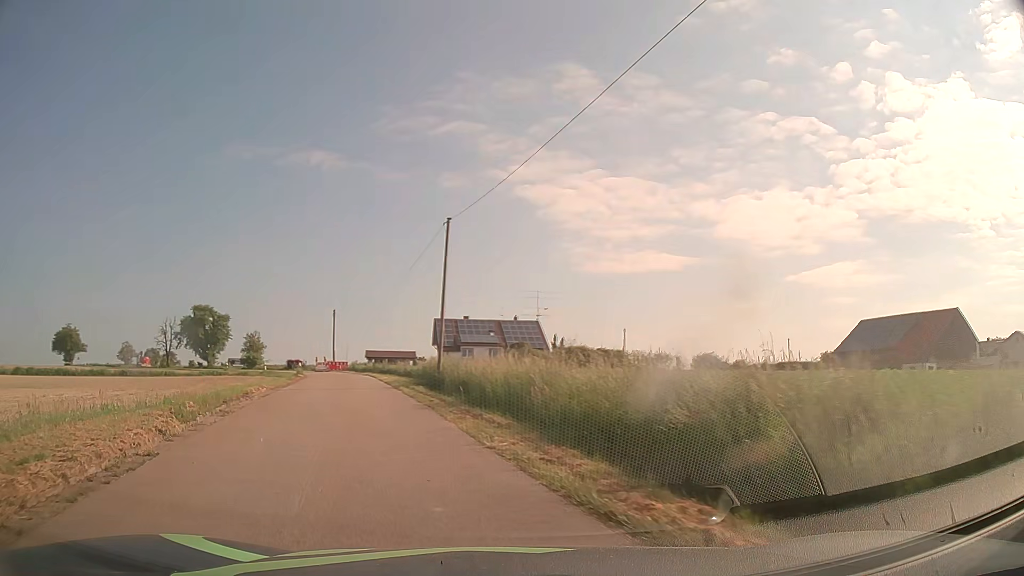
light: Day
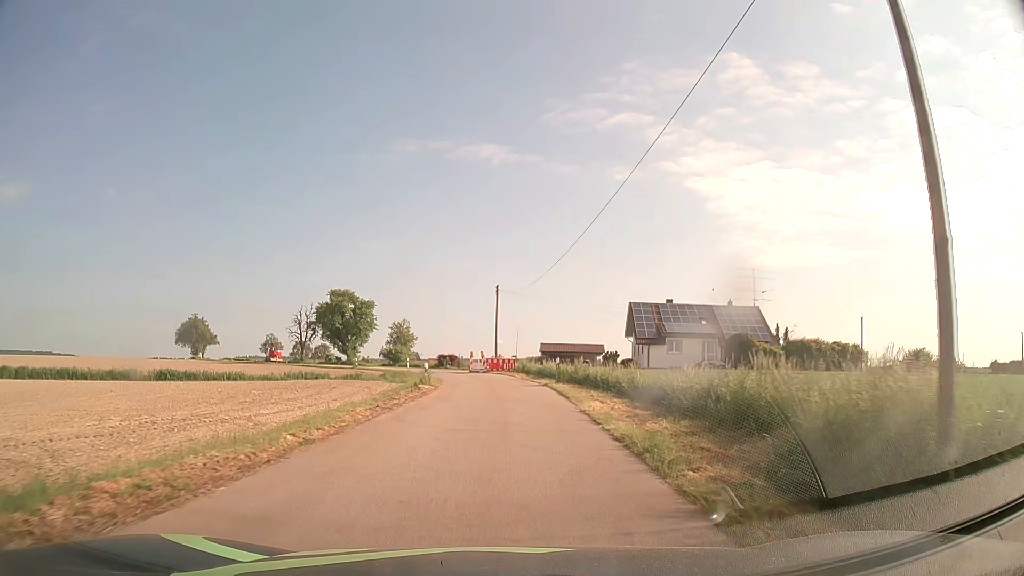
(-4.7, +21.7) m; -16°
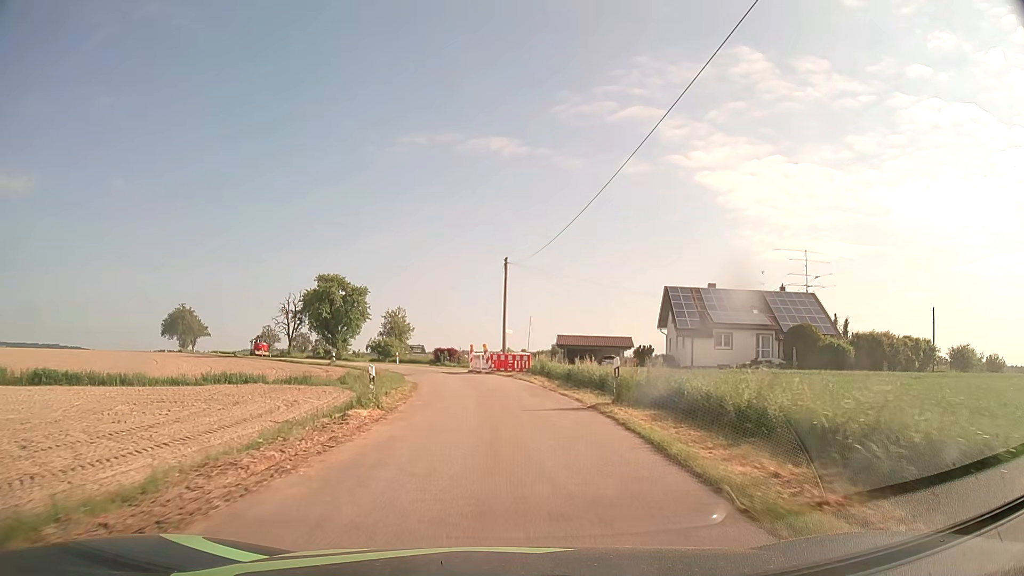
(-0.1, +13.2) m; -1°
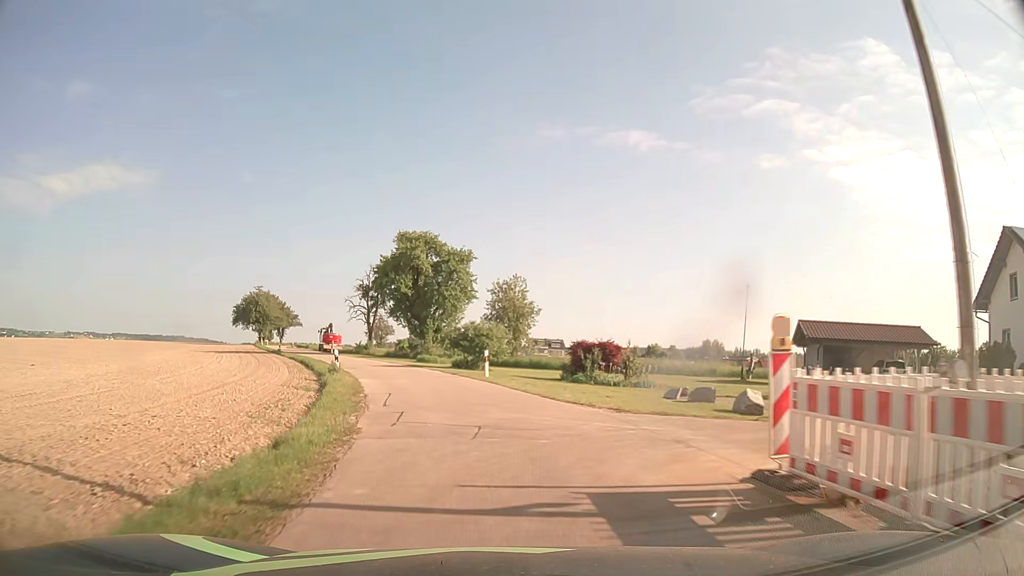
(-2.9, +34.0) m; -11°
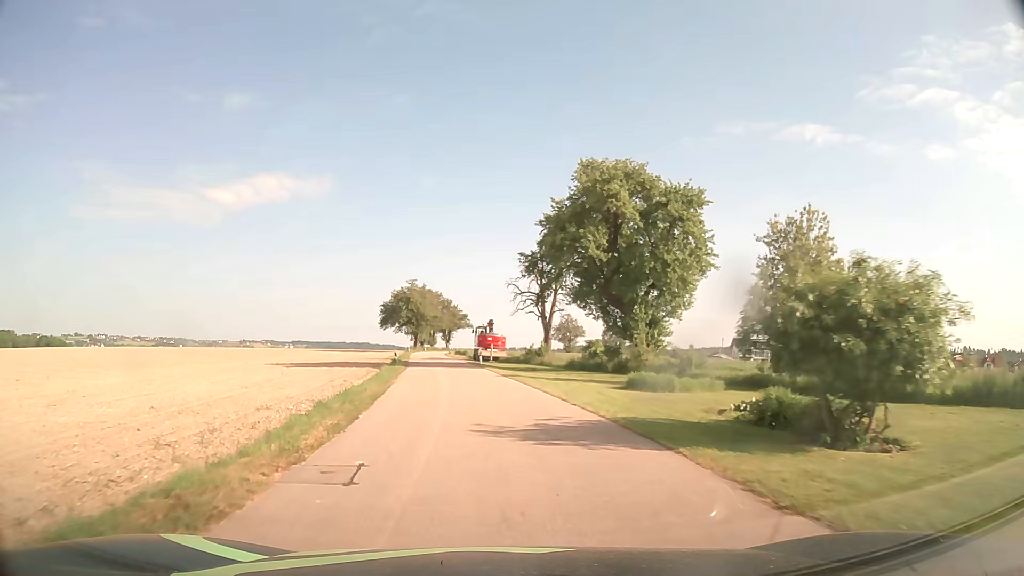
(-3.8, +27.4) m; -16°
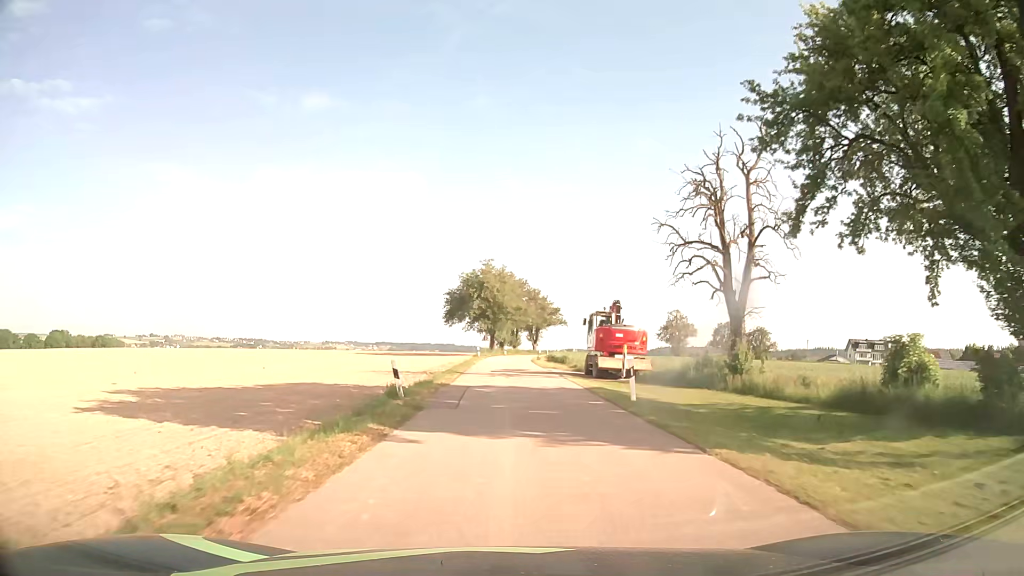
(-2.6, +29.4) m; -8°
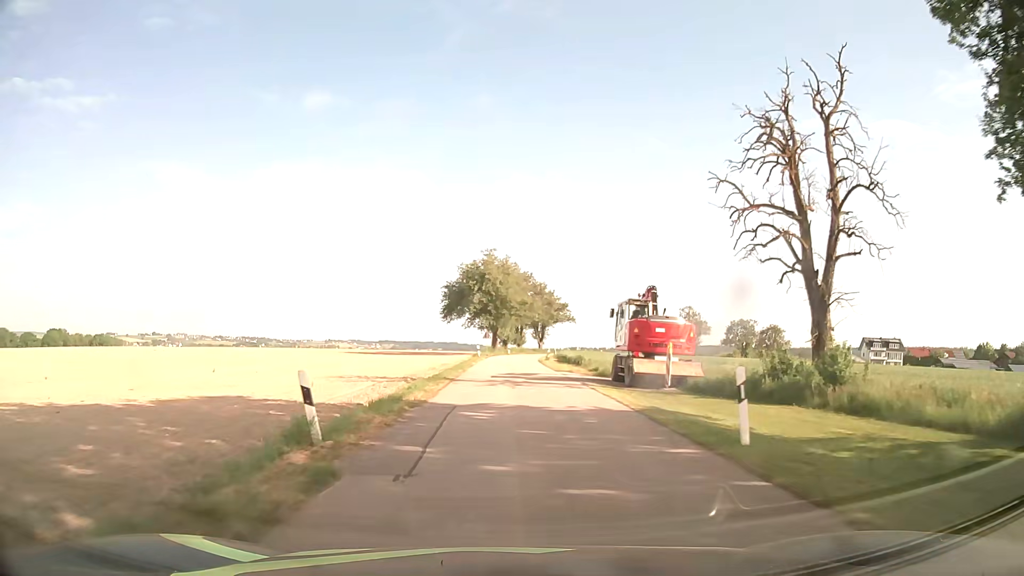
(0.0, +7.8) m; 0°
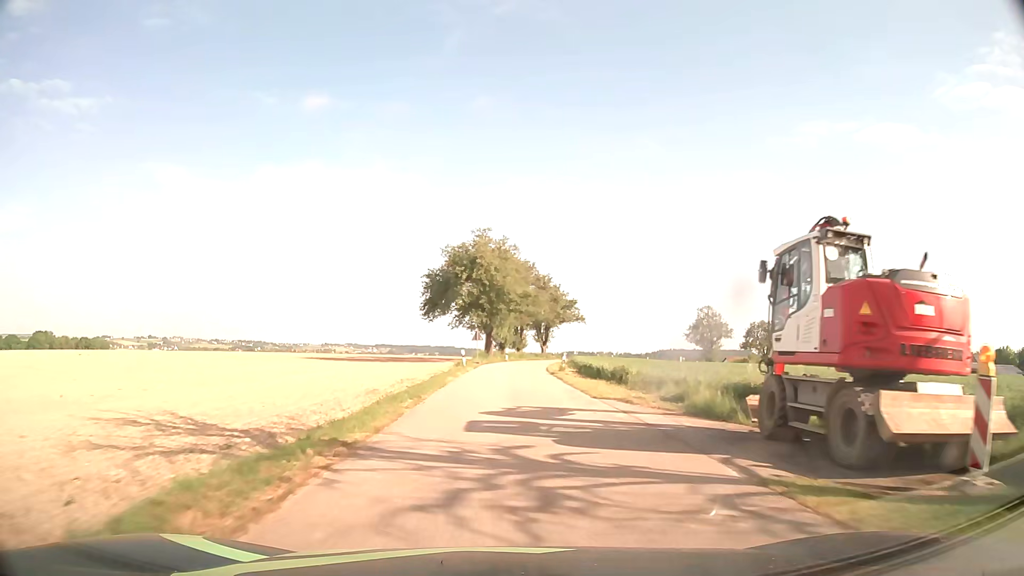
(+0.1, +16.3) m; 0°
